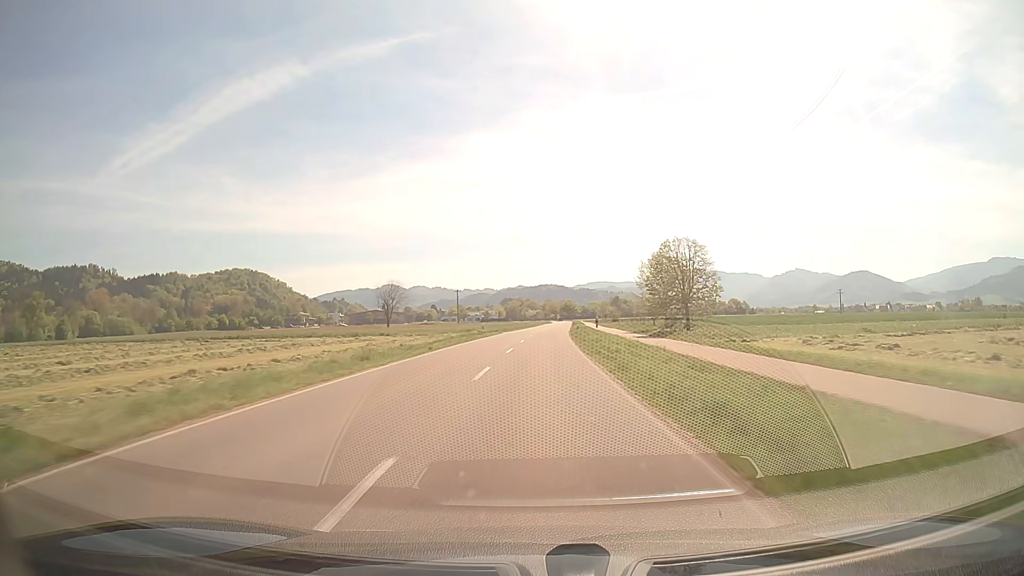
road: secondary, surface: asphalt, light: Day
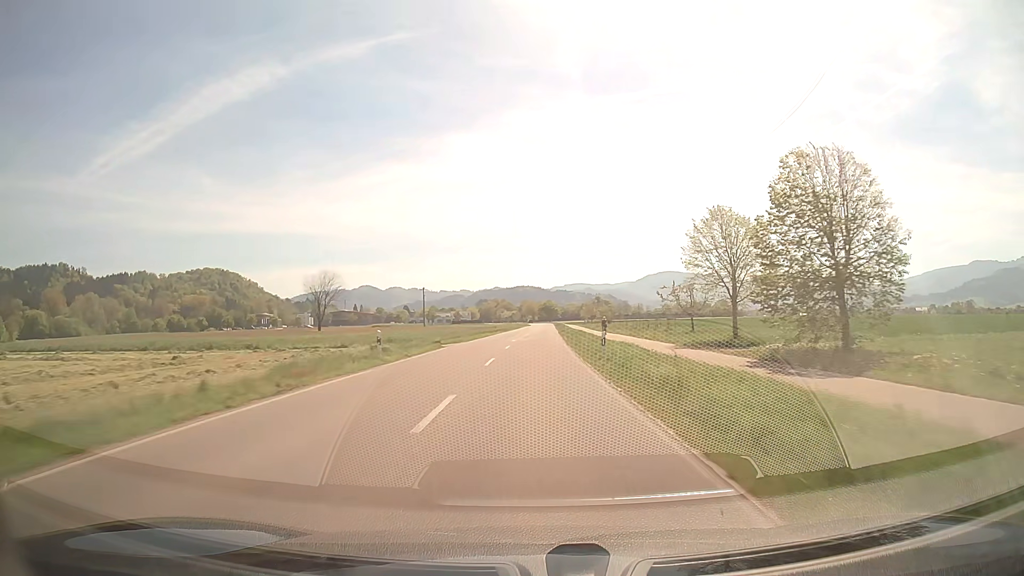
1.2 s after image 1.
(+0.5, +30.5) m; +2°
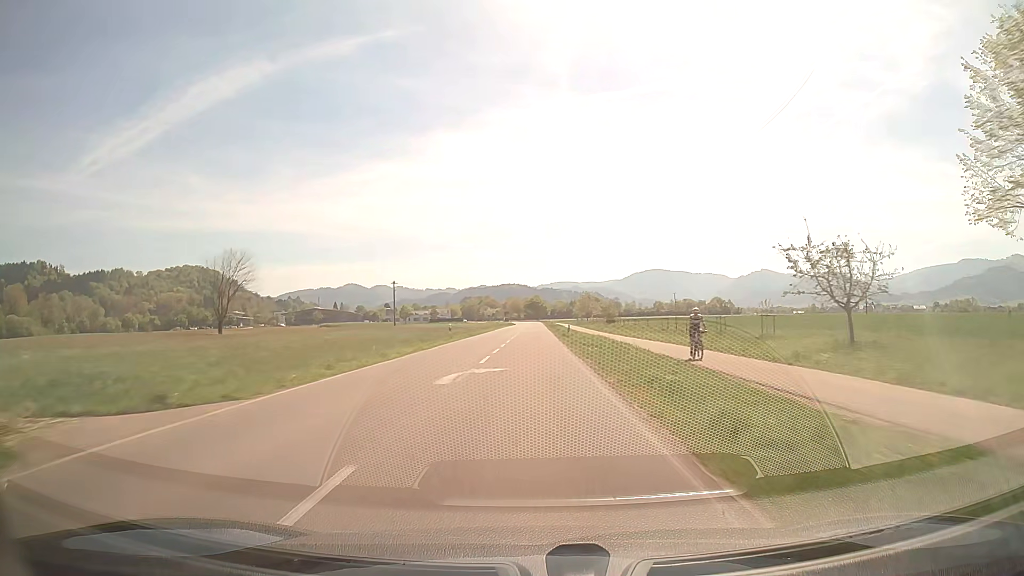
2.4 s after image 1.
(+0.4, +29.9) m; +1°
